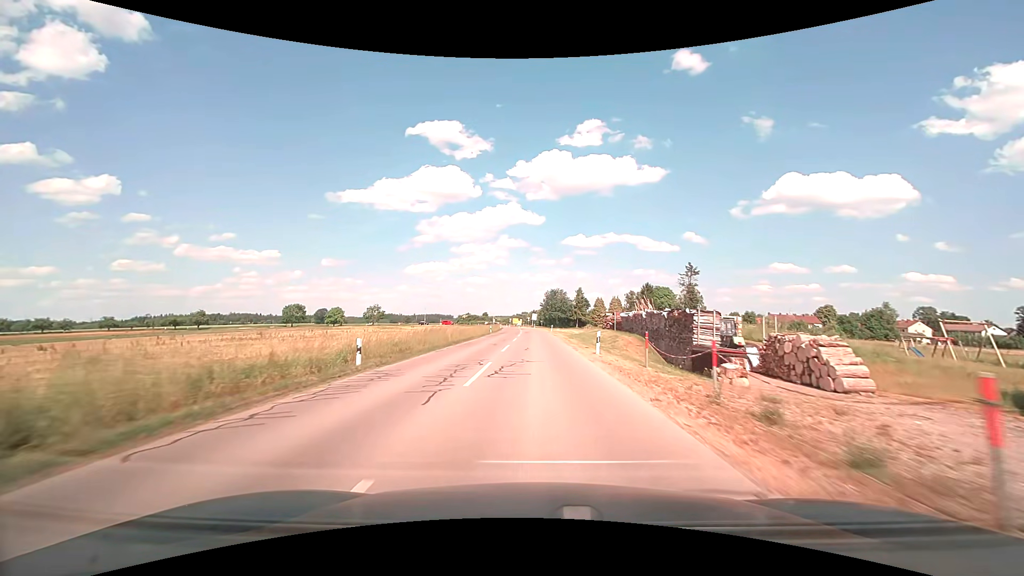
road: tertiary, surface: asphalt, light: Day
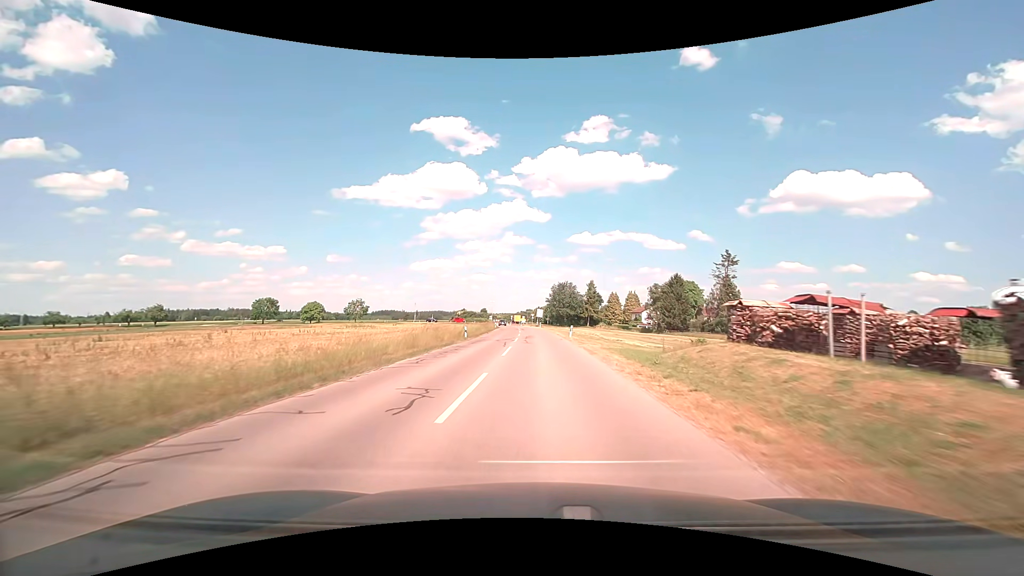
(-0.1, +27.7) m; 0°
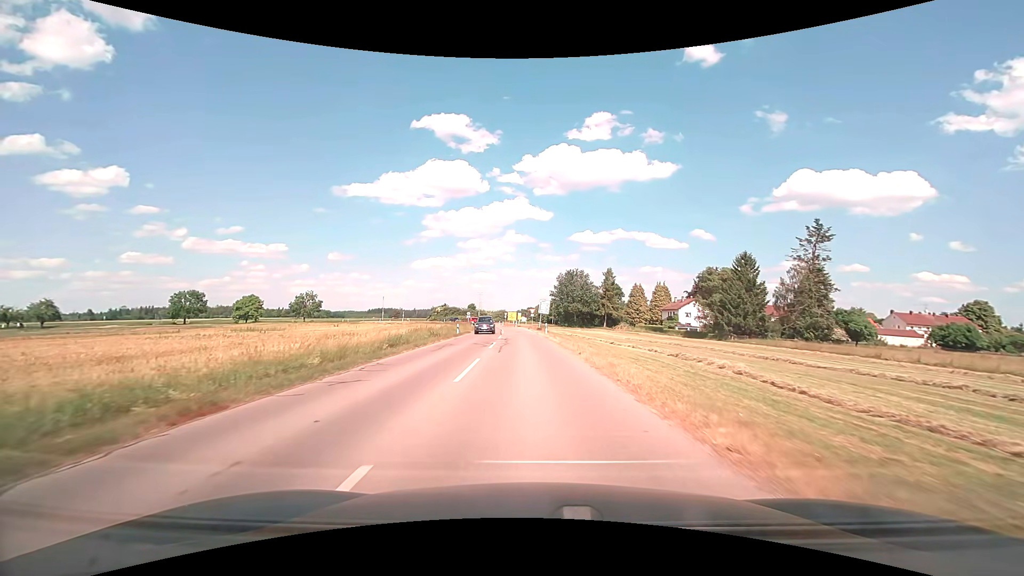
(0.0, +43.6) m; 0°
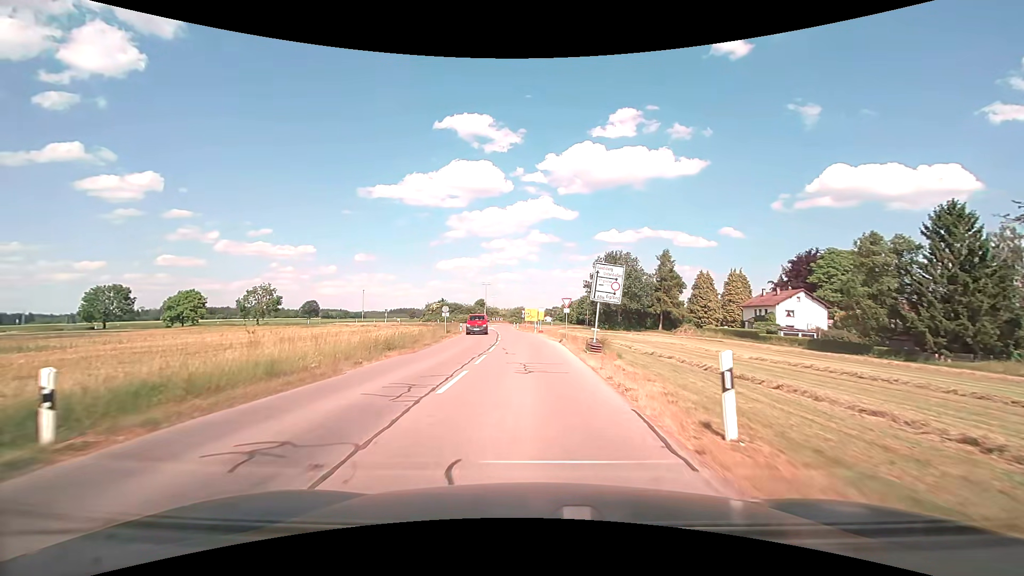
(-0.8, +39.1) m; -3°
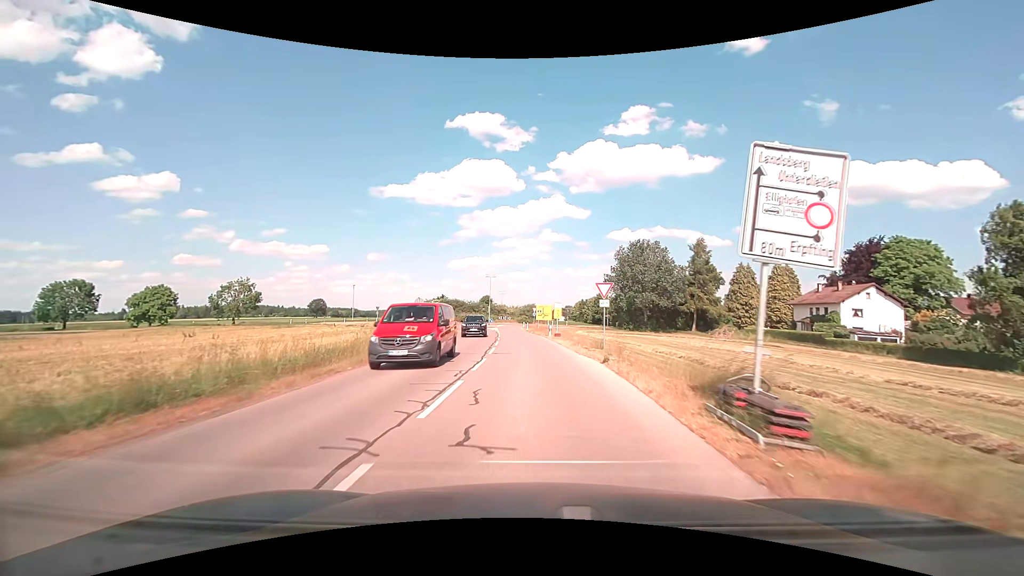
(-0.2, +14.4) m; -1°
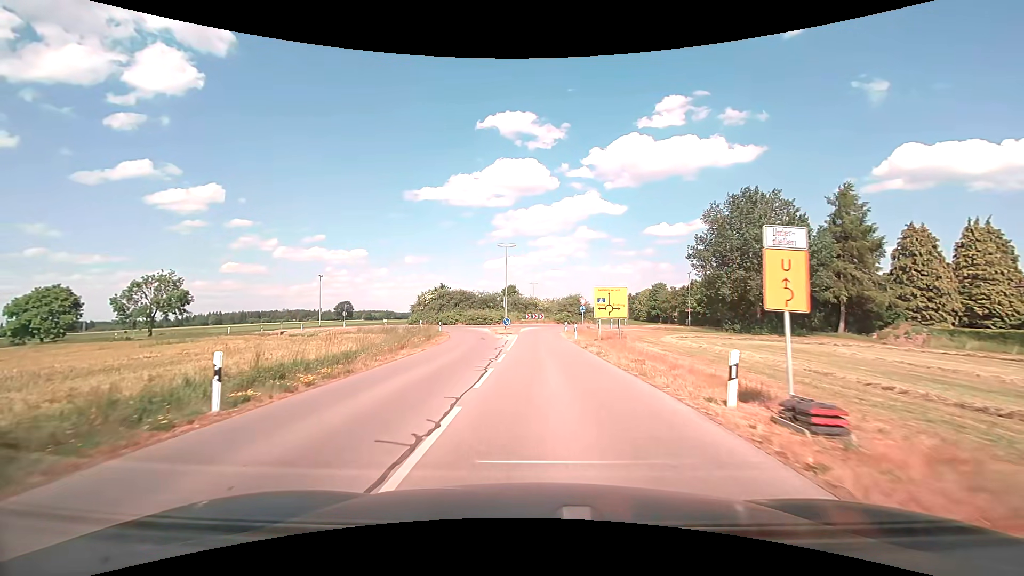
(-1.0, +33.1) m; -4°
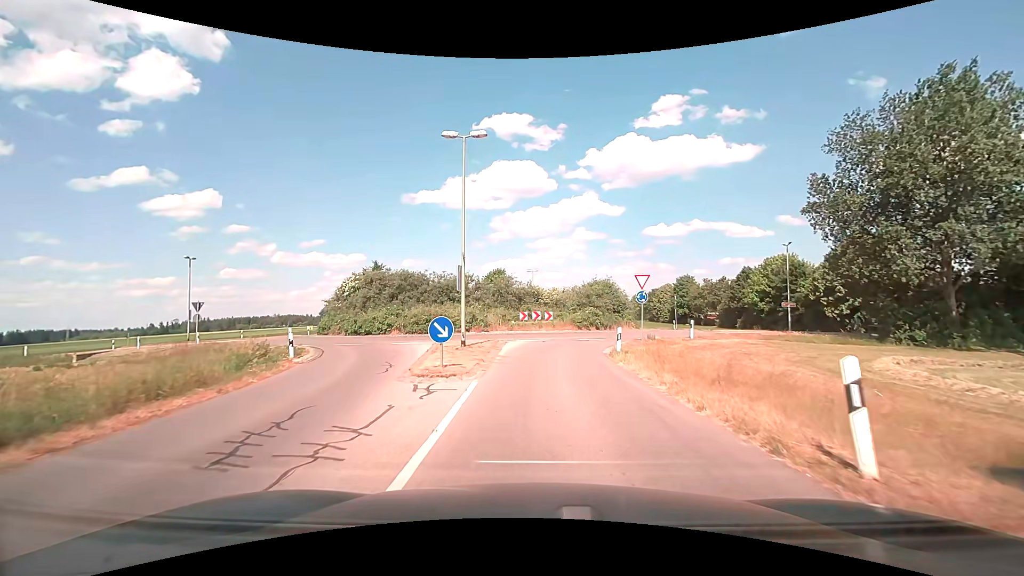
(-0.3, +27.9) m; 0°
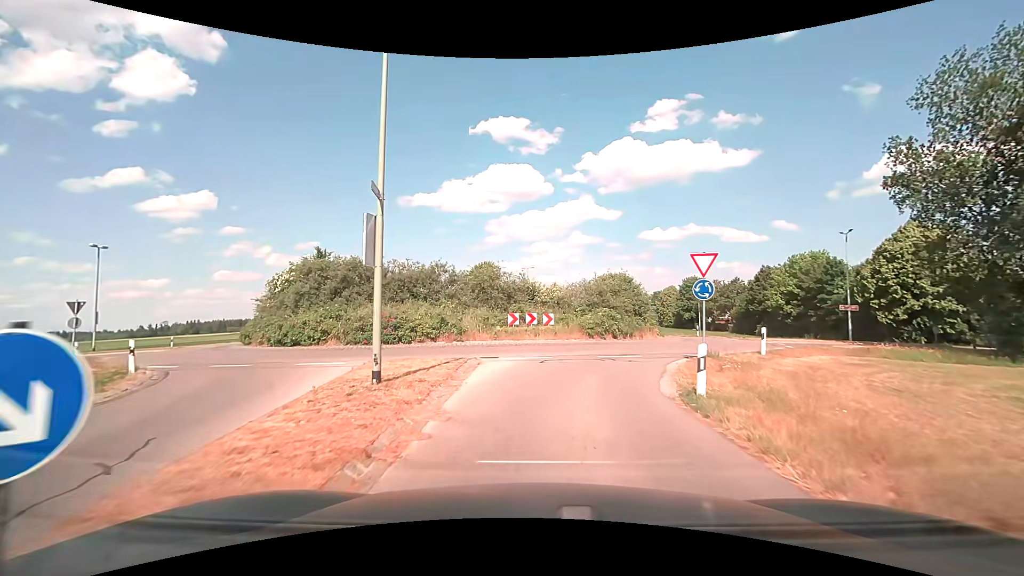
(0.0, +9.0) m; +1°
(0, +10) (+3, +19) (+9, +28) (+12, +37) (+8, +46) (+4, +55) (+2, +65) (+3, +75) (+4, +85) (+5, +95) m
